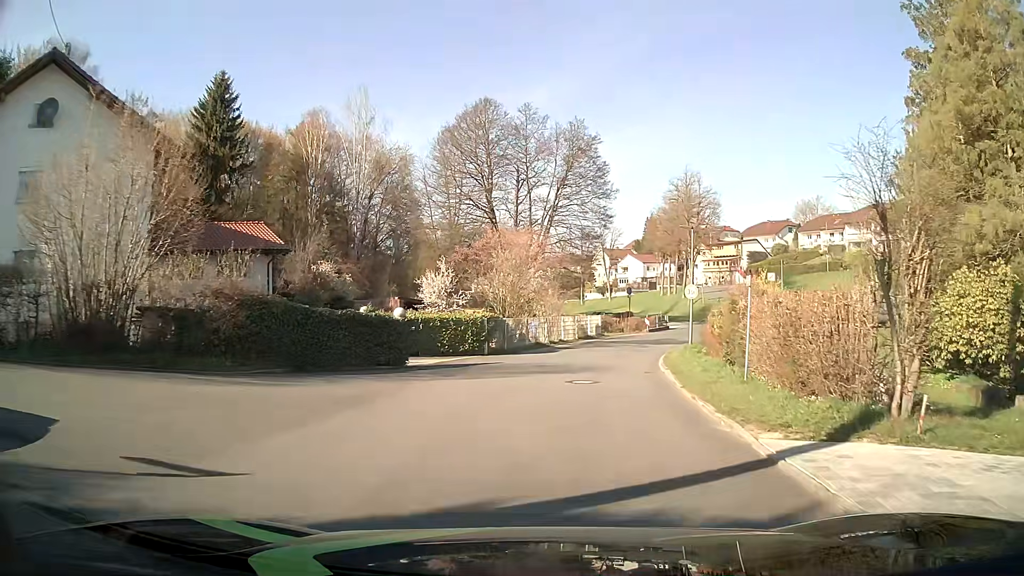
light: Day
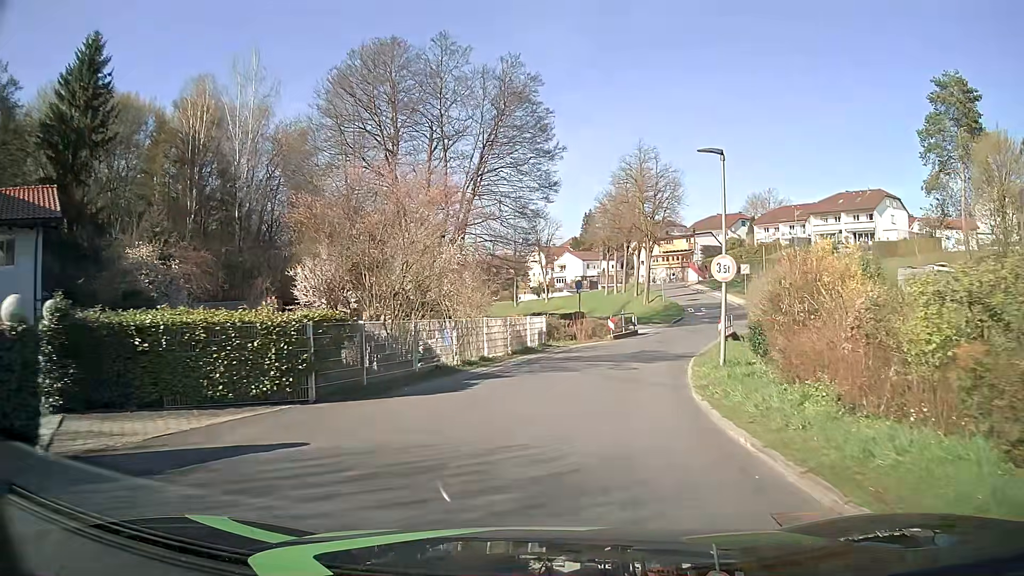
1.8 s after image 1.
(+0.7, +13.4) m; +5°
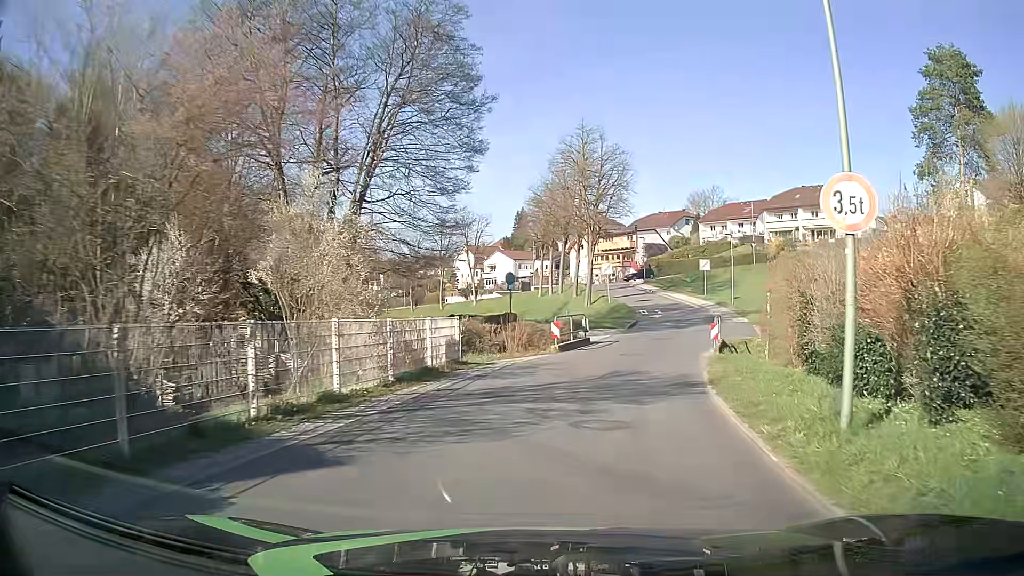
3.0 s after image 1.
(+0.5, +9.1) m; +7°
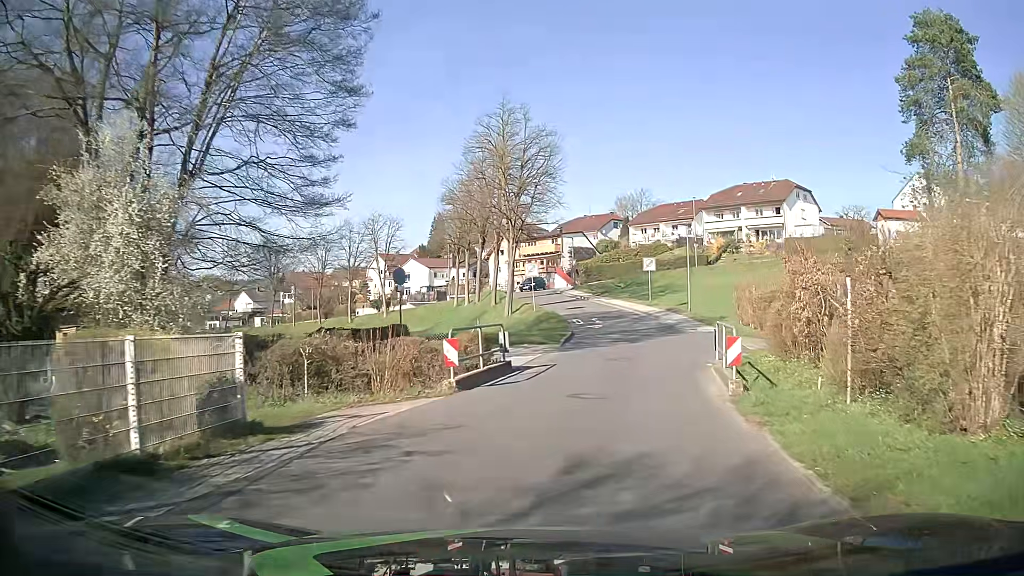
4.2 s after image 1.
(+0.5, +9.2) m; +7°
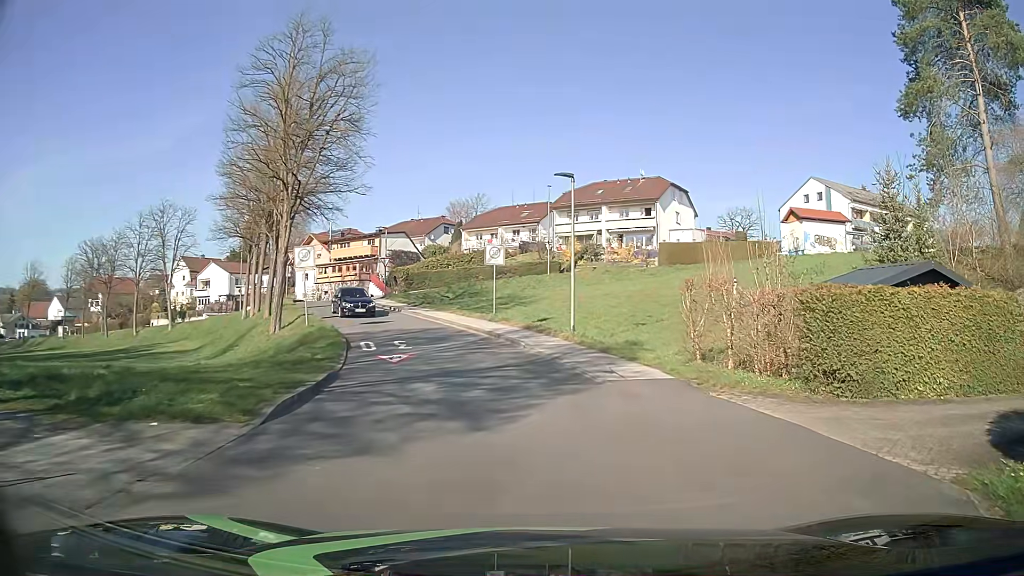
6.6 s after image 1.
(+1.6, +17.1) m; +14°
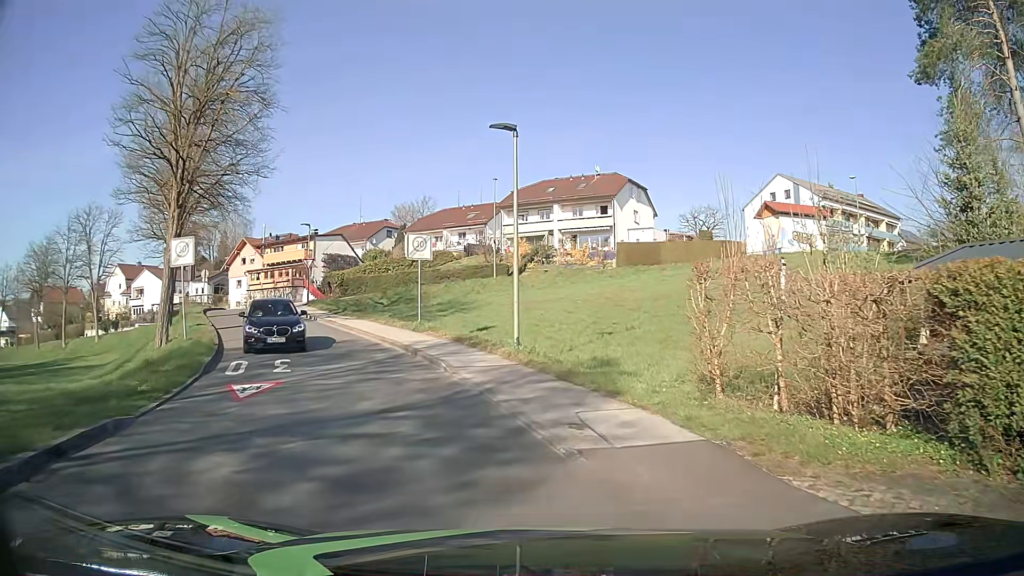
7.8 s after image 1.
(+0.4, +5.9) m; +4°
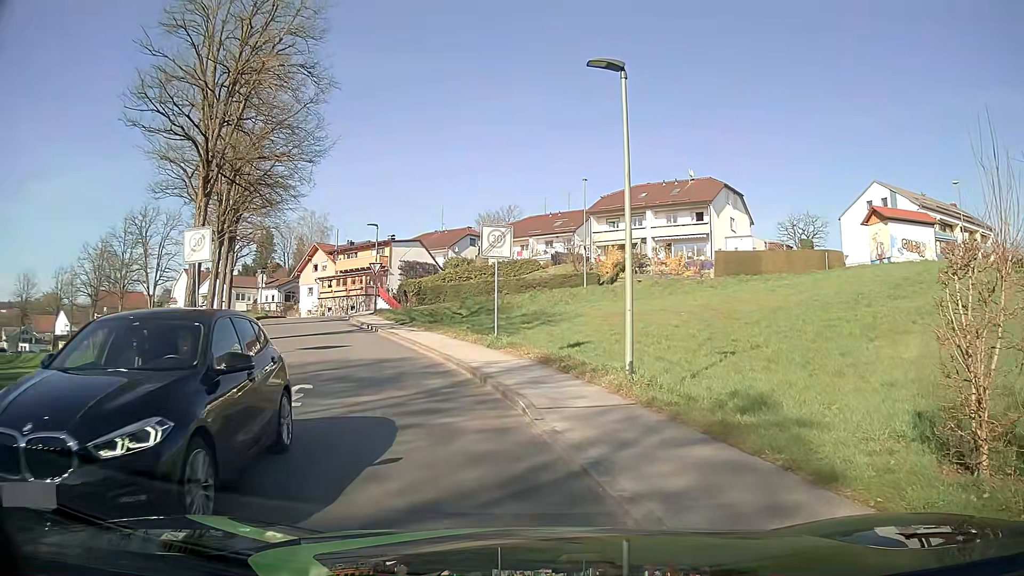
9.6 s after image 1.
(-0.3, +4.3) m; -8°
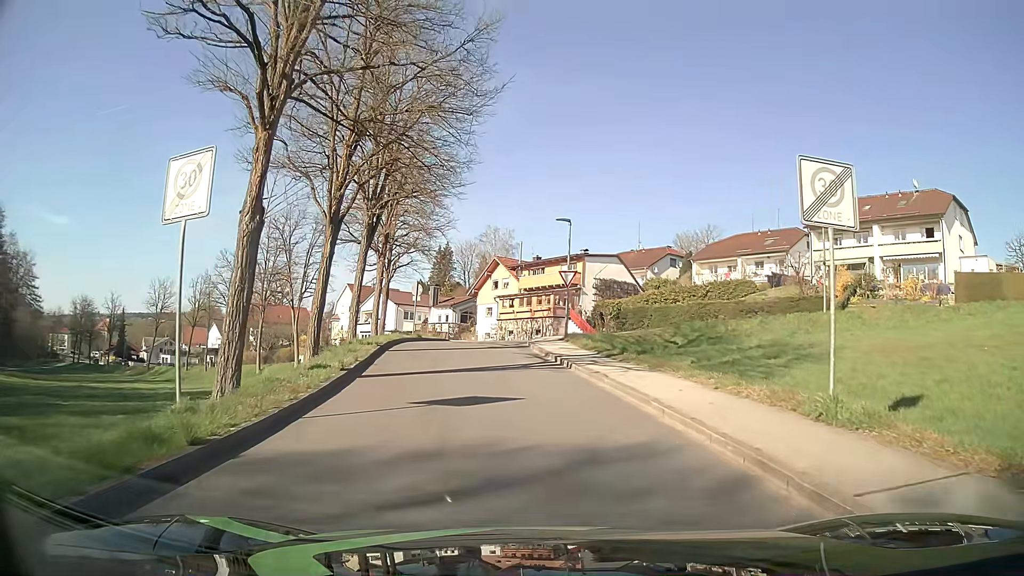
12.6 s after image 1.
(-1.9, +10.3) m; -16°
(0, +10) (-1, +20) (-2, +30) (+1, +39) (+10, +42) (+20, +39) (+29, +35) (+39, +32) (+48, +30) (+58, +29) m
